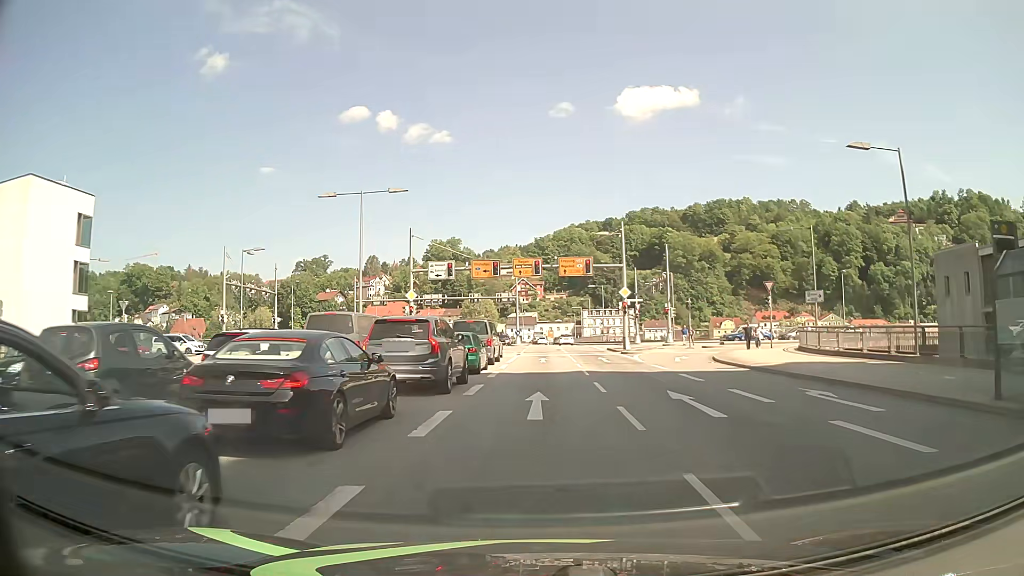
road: primary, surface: asphalt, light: Day
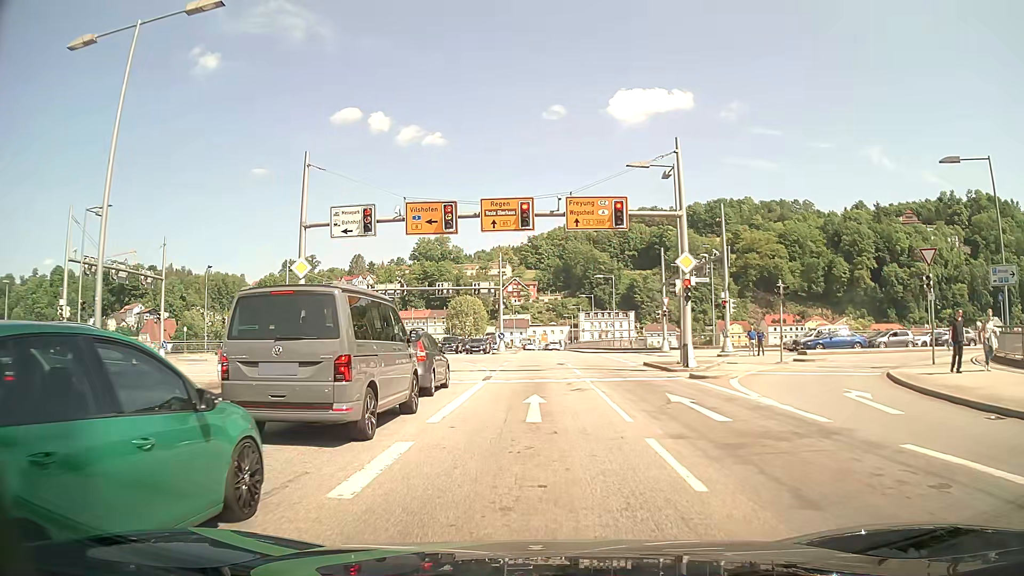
(+0.3, +20.1) m; +1°
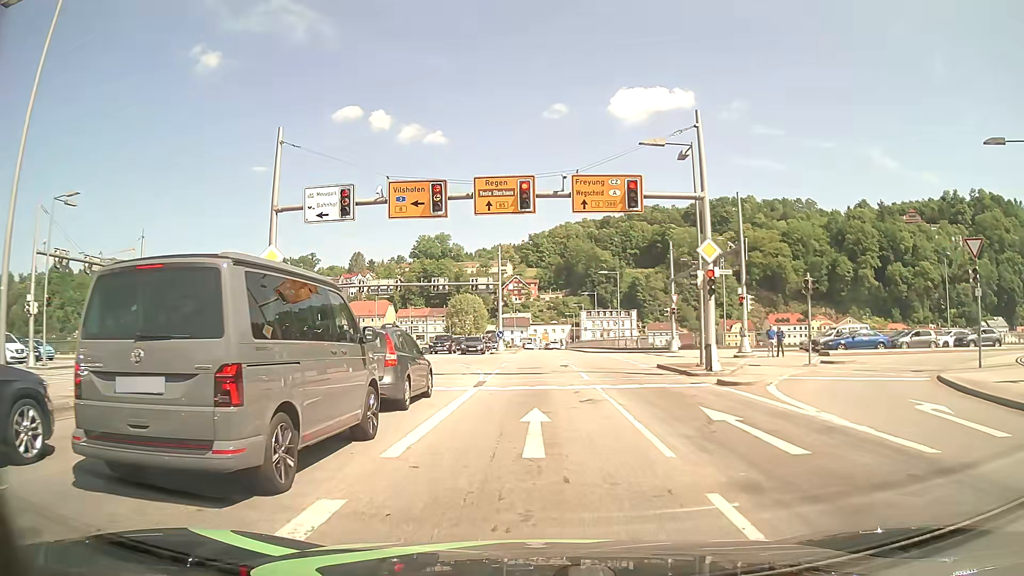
(0.0, +3.1) m; -1°
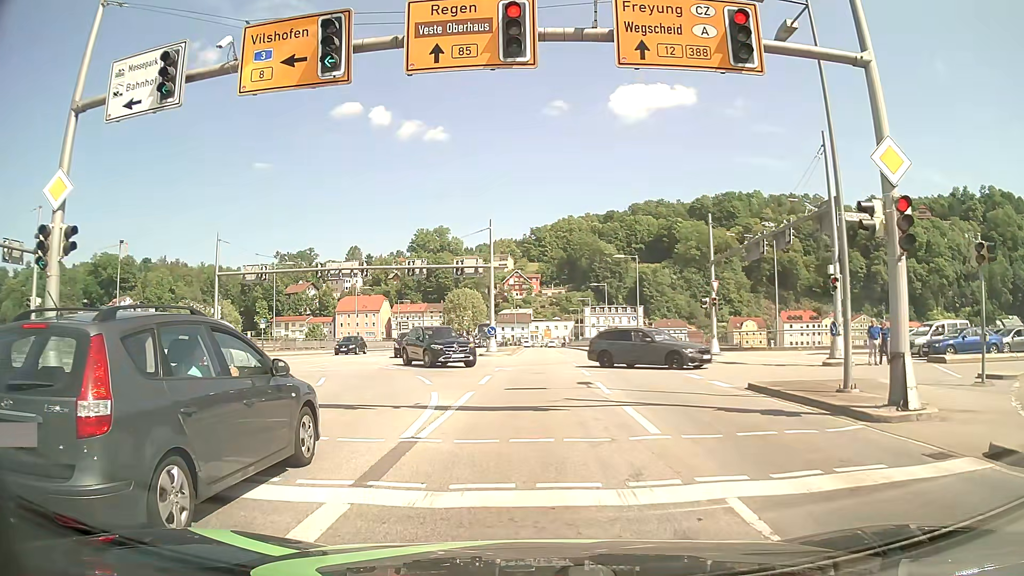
(0.0, +11.2) m; +1°
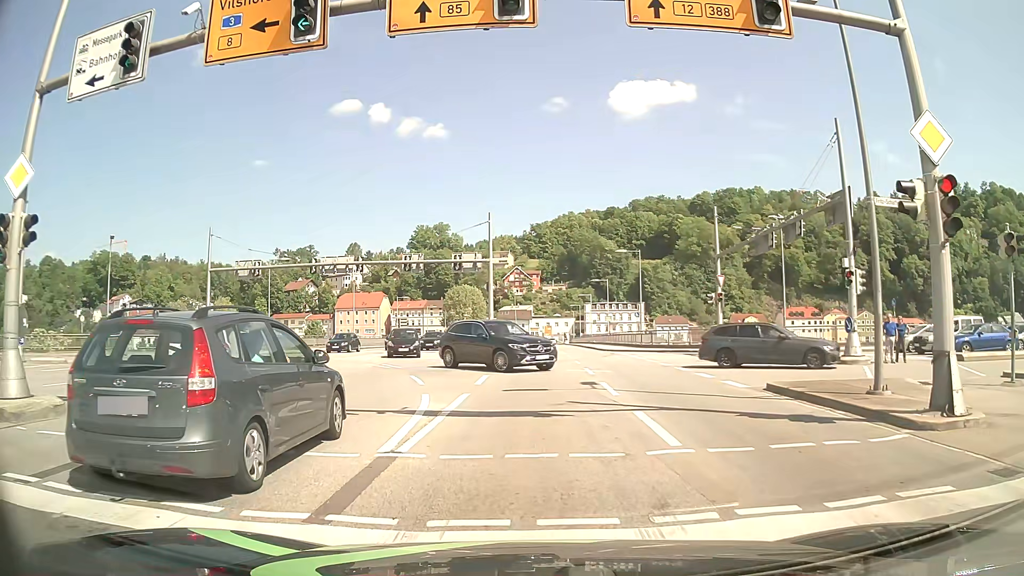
(0.0, +1.2) m; -2°
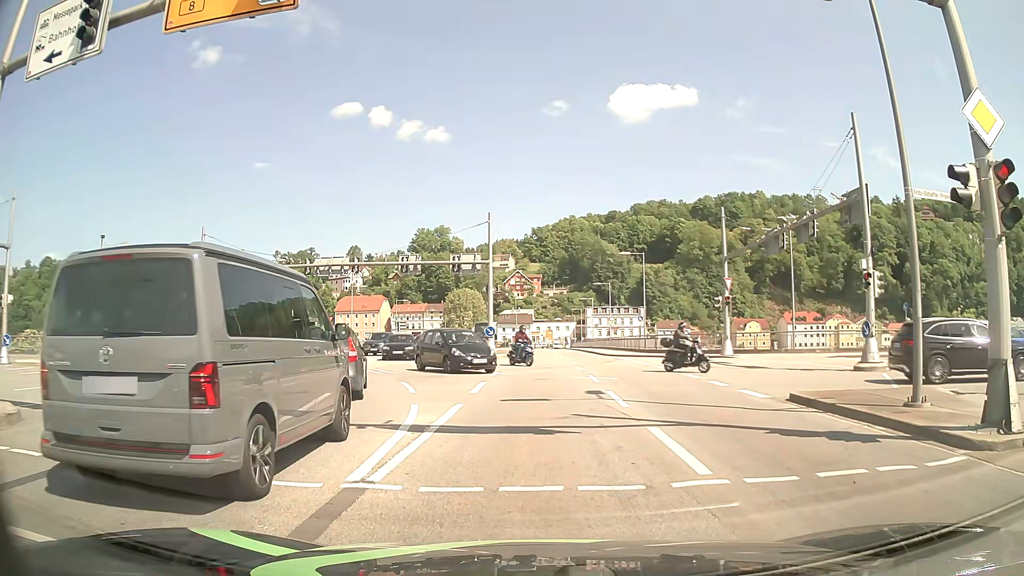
(0.0, +1.2) m; +1°
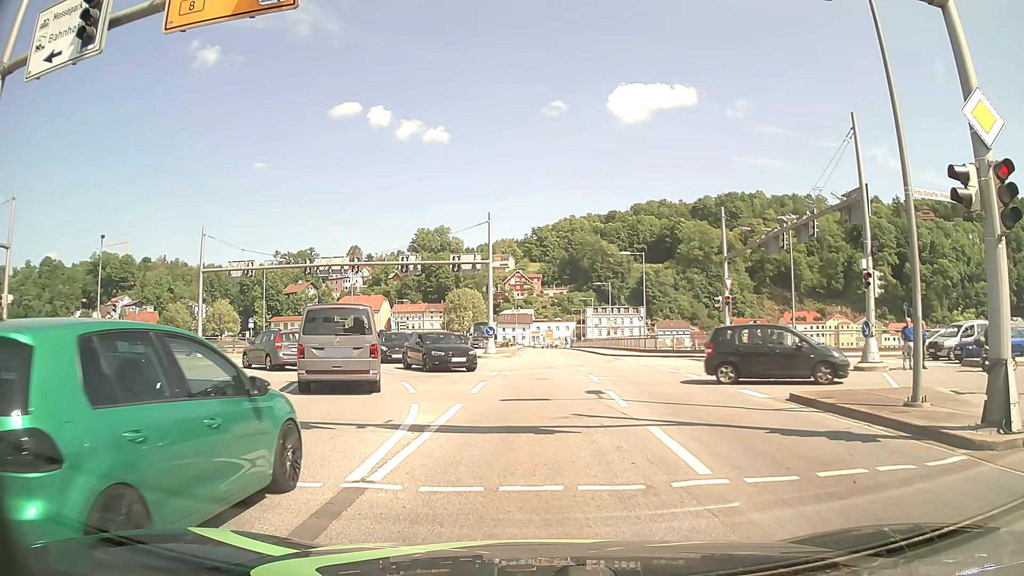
(0.0, +0.1) m; 0°
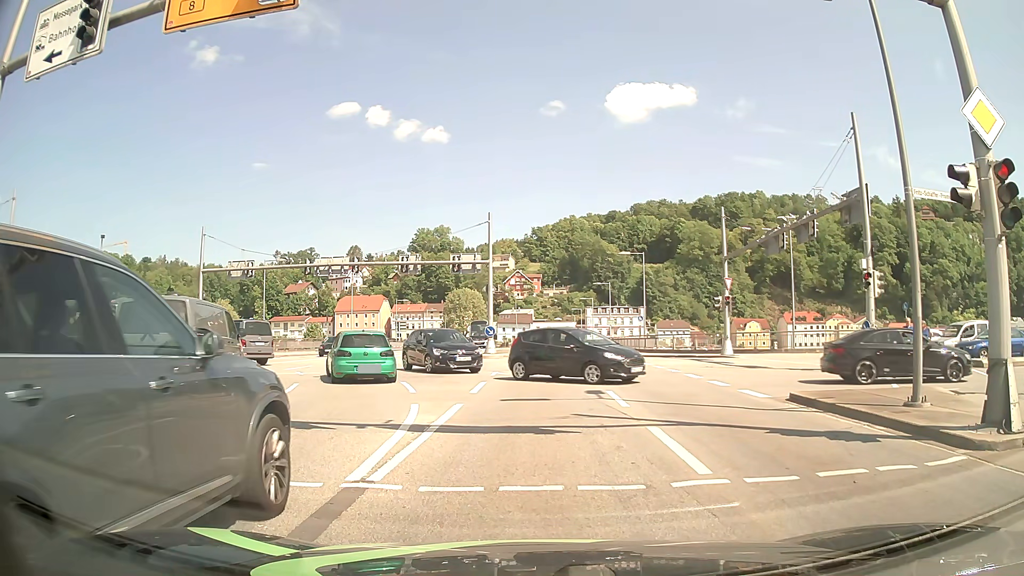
(0.0, 0.0) m; 0°
(0, +10) (0, +20) (0, +30) (0, +40) (0, +50) (0, +60) (0, +70) (0, +80) (0, +90) (0, +100) m
